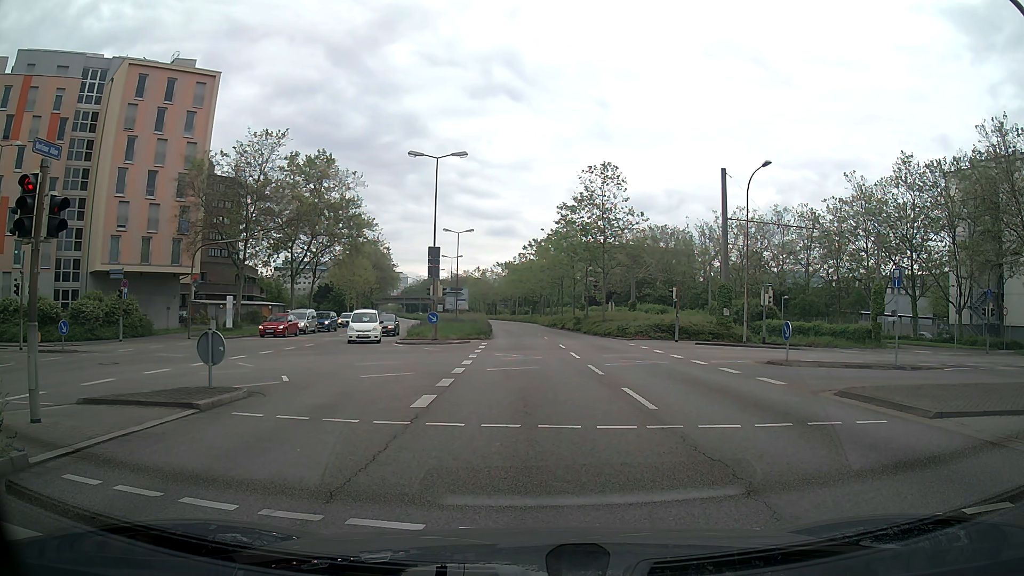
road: secondary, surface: asphalt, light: Day
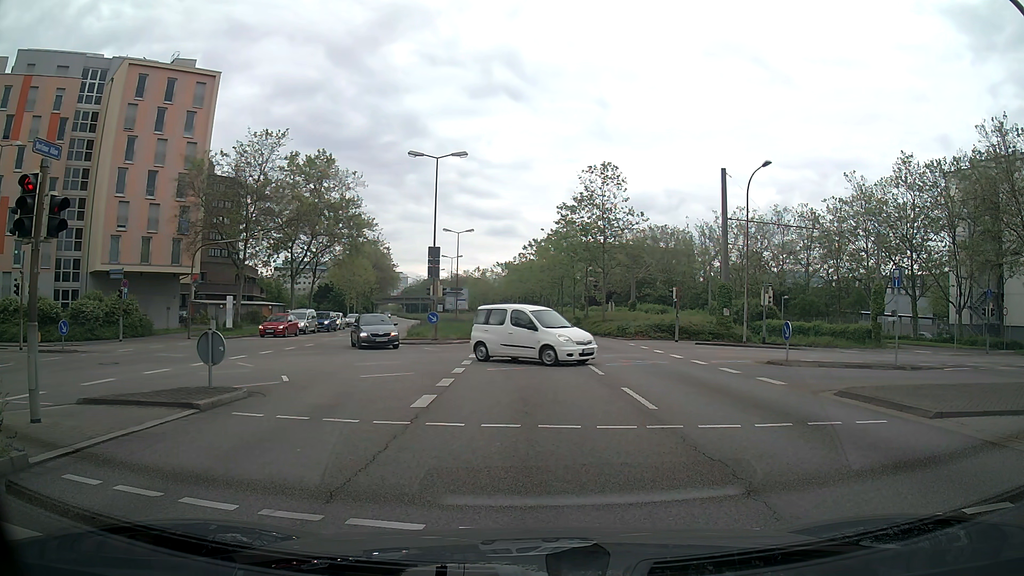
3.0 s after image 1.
(0.0, 0.0) m; 0°
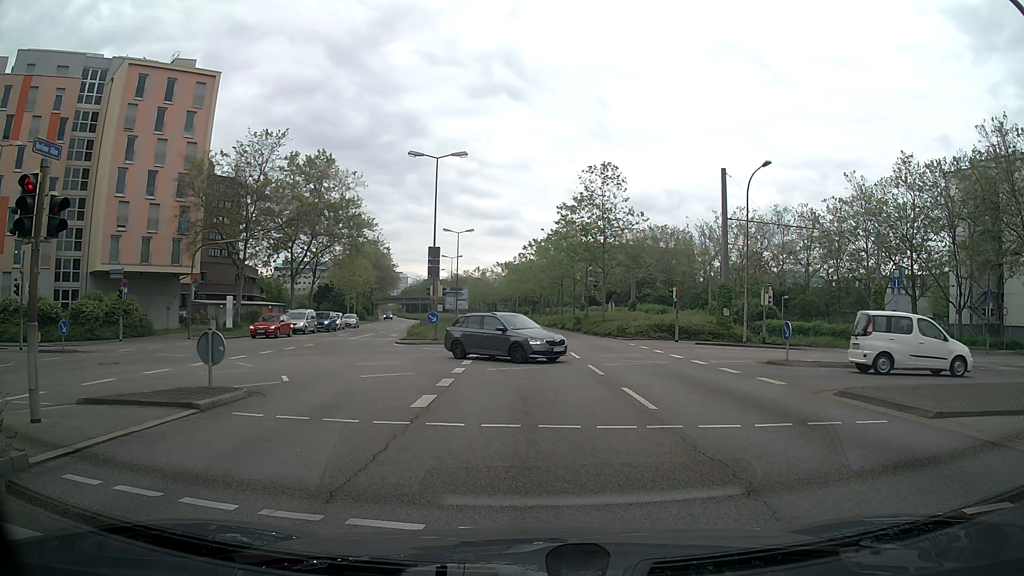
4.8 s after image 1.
(0.0, 0.0) m; 0°
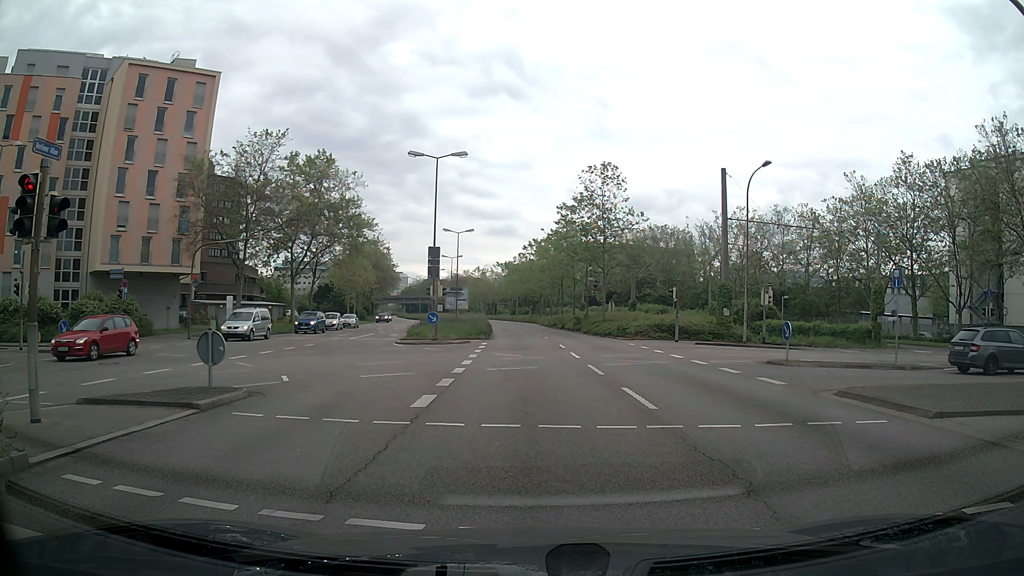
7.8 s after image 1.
(0.0, 0.0) m; 0°
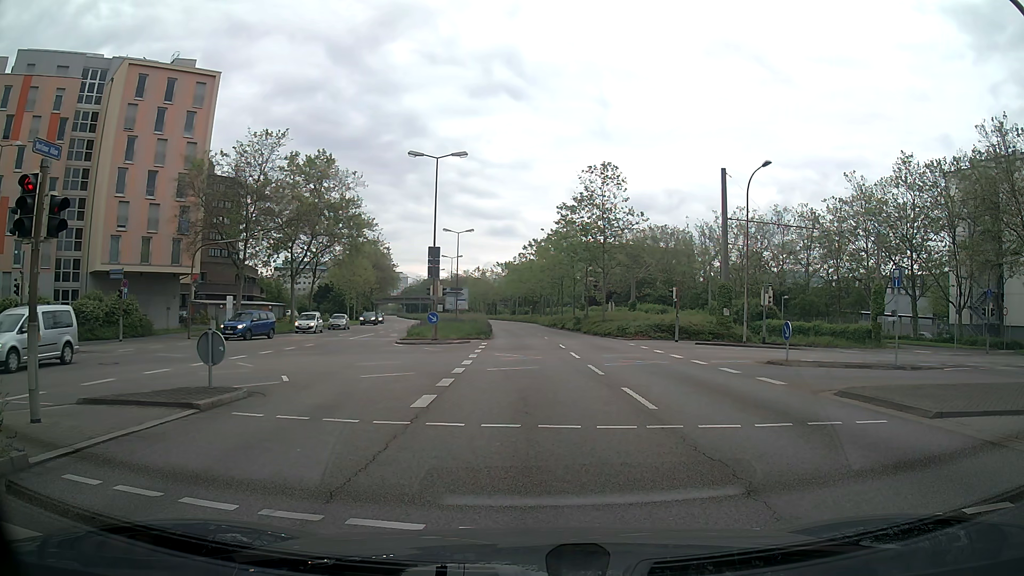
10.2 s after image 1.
(0.0, 0.0) m; 0°
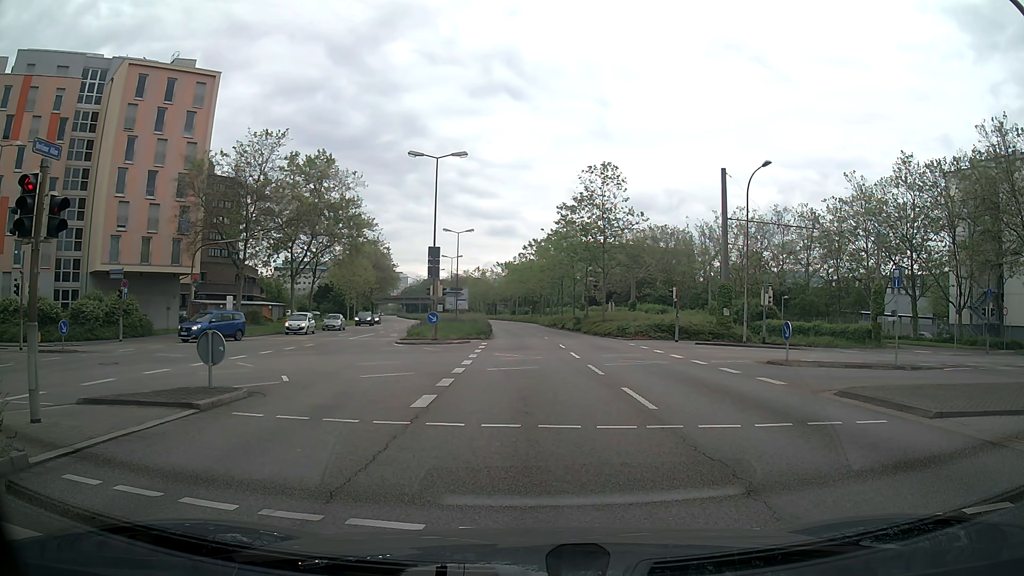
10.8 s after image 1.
(0.0, 0.0) m; 0°
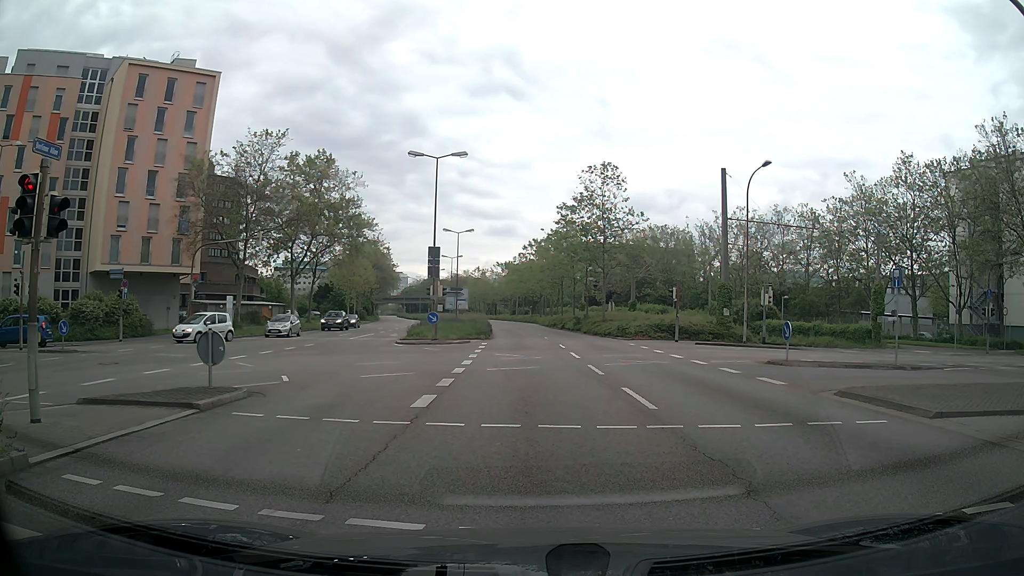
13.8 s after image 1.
(0.0, 0.0) m; 0°
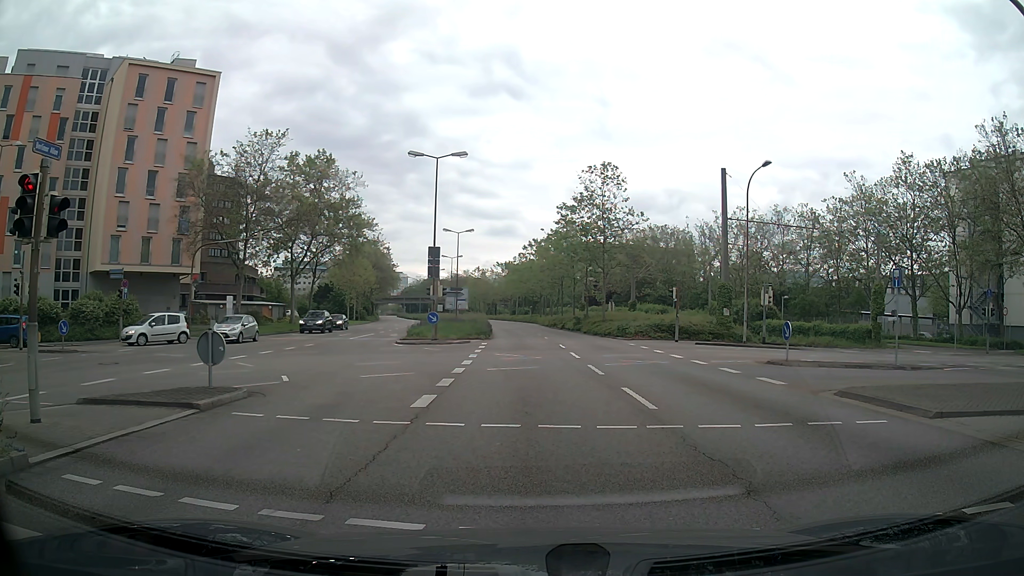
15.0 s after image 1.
(0.0, 0.0) m; 0°
(+1, +10) (+1, +20) (+2, +30) (+2, +40) (+2, +50) (+2, +60) (+1, +70) (+1, +80) (0, +90) (-1, +100) m
